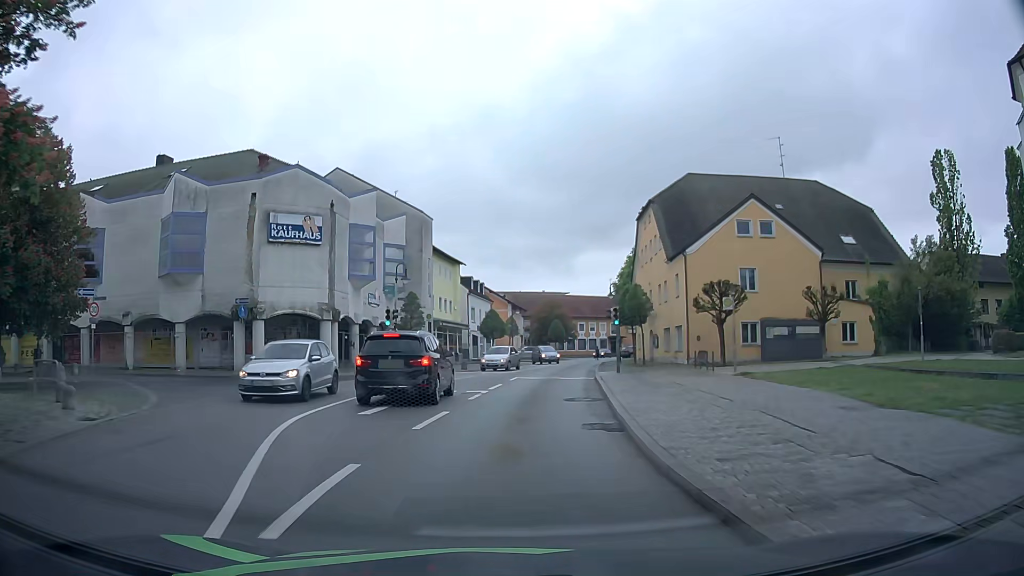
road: secondary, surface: asphalt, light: Day
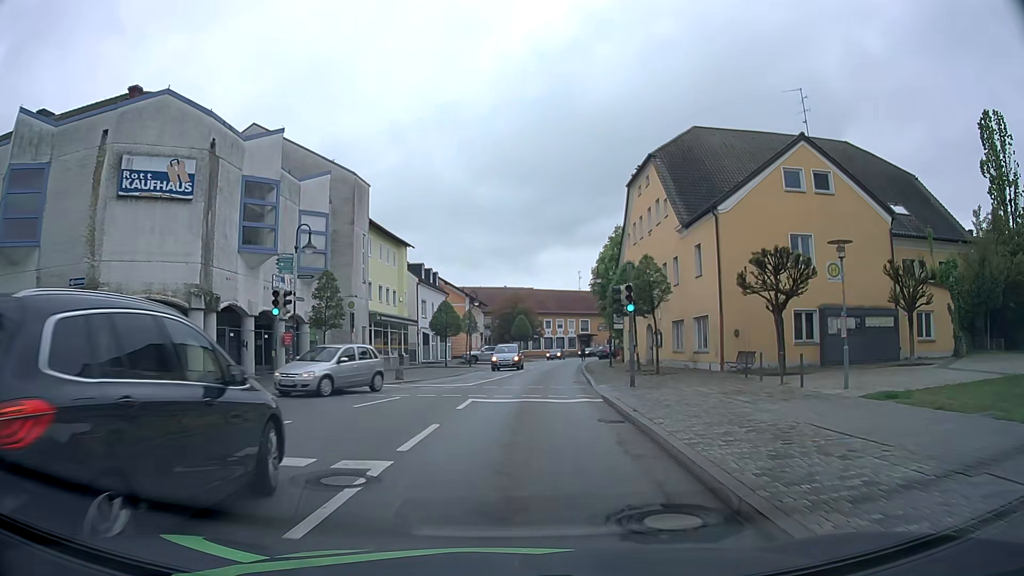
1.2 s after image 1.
(0.0, +11.8) m; +2°
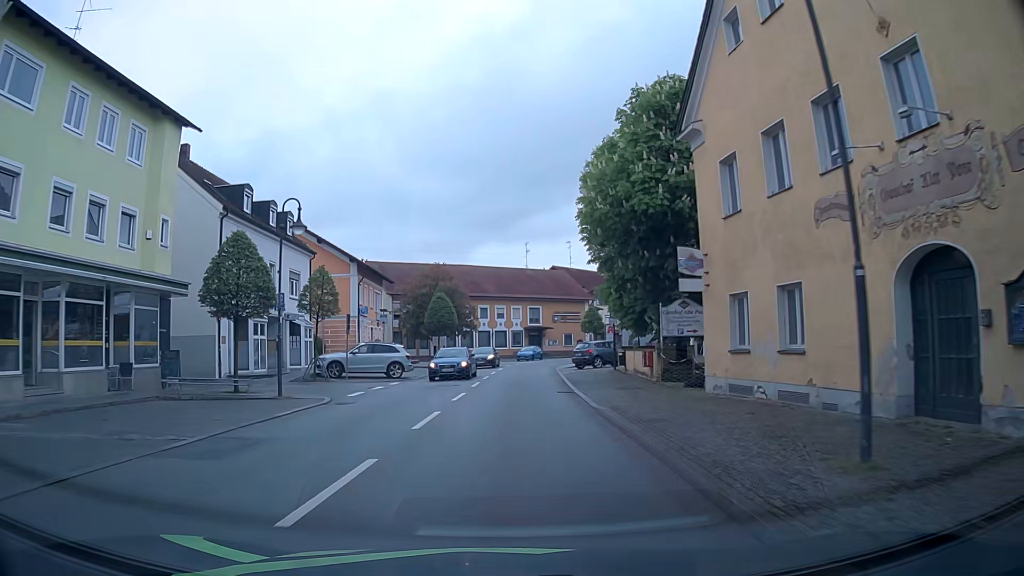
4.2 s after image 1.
(+1.8, +31.9) m; +6°
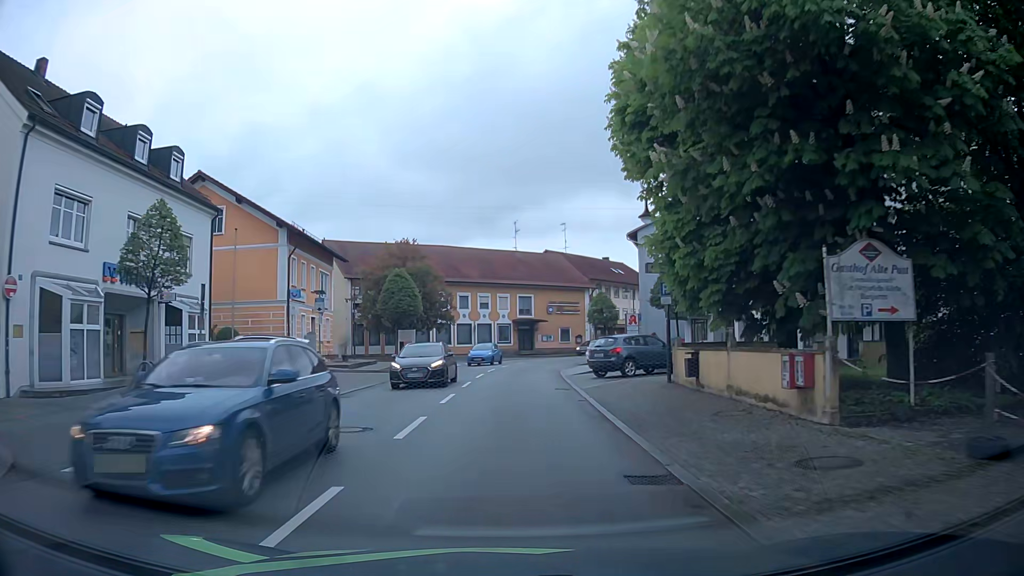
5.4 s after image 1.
(0.0, +13.7) m; +1°
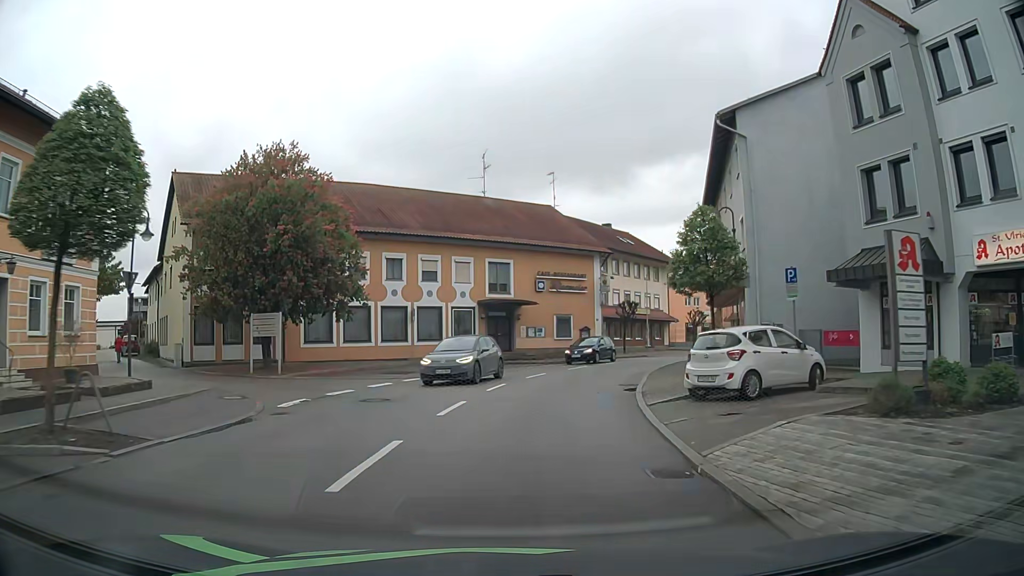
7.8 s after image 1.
(+0.3, +27.4) m; +3°
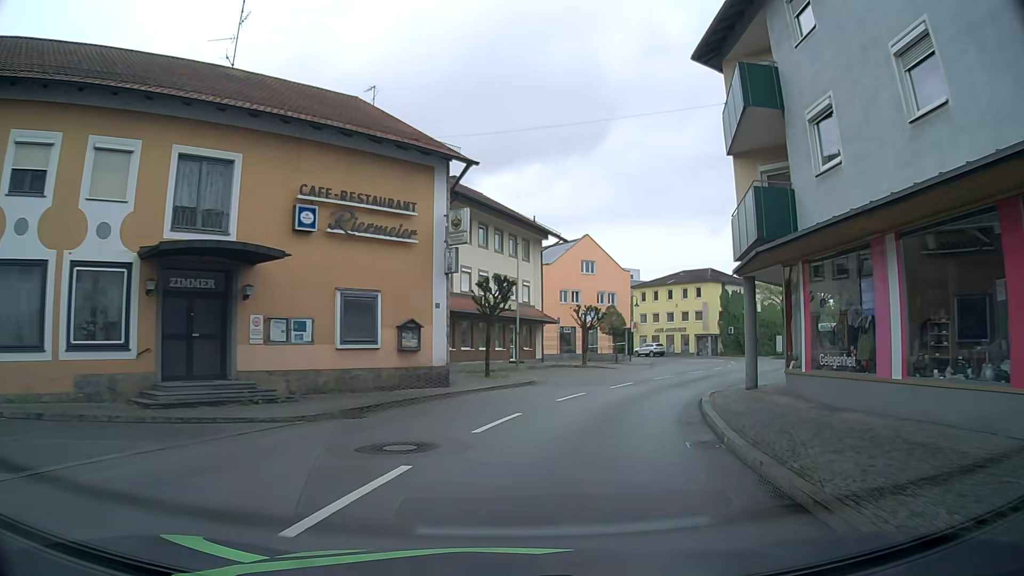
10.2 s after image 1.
(+2.8, +25.1) m; +14°
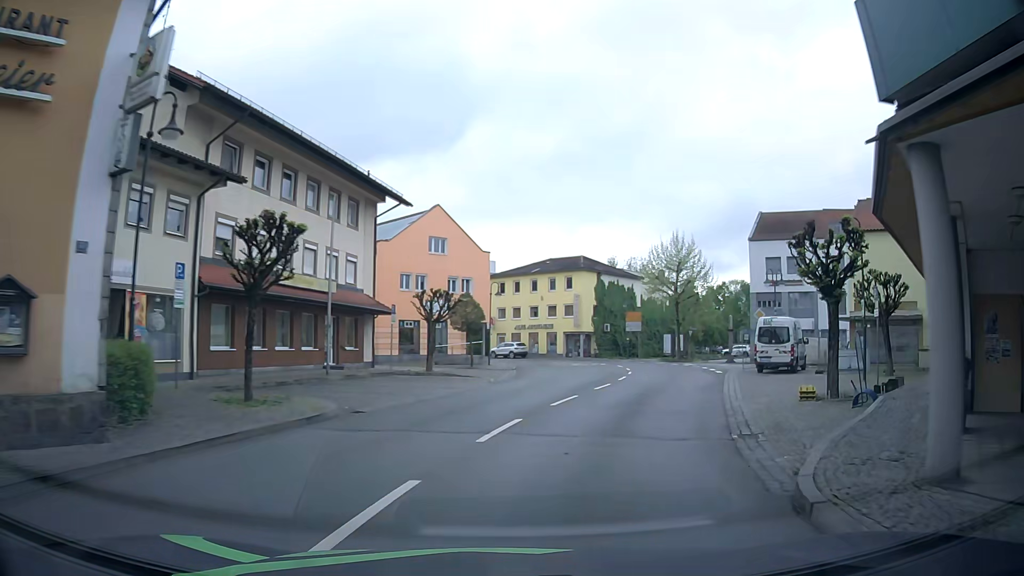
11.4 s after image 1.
(+1.1, +12.5) m; +11°
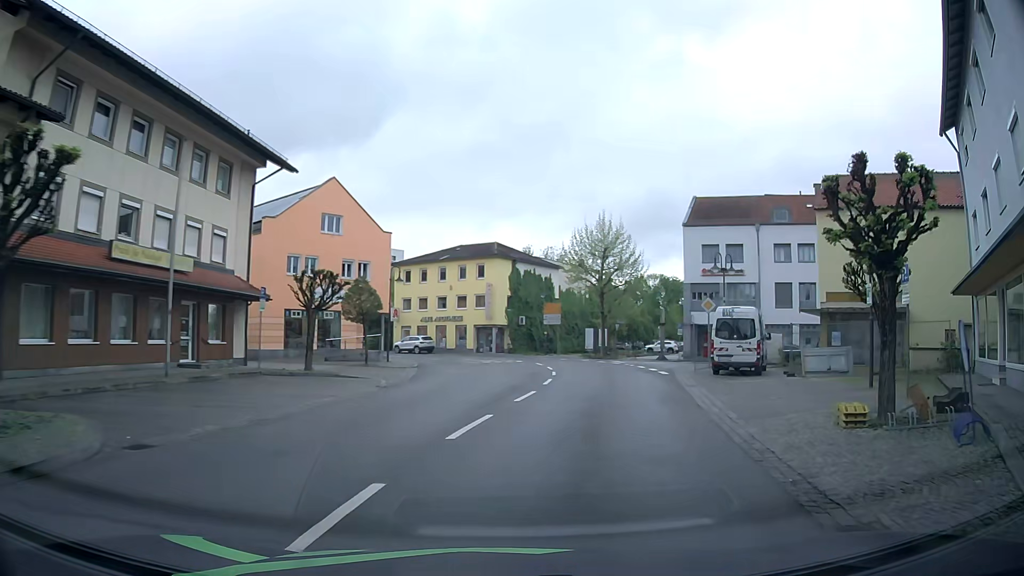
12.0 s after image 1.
(+0.5, +6.2) m; +8°
(+1, +10) (+3, +20) (+5, +30) (+5, +39) (+3, +49) (-3, +57) (-11, +63) (-19, +69) (-27, +75) (-35, +81) m
